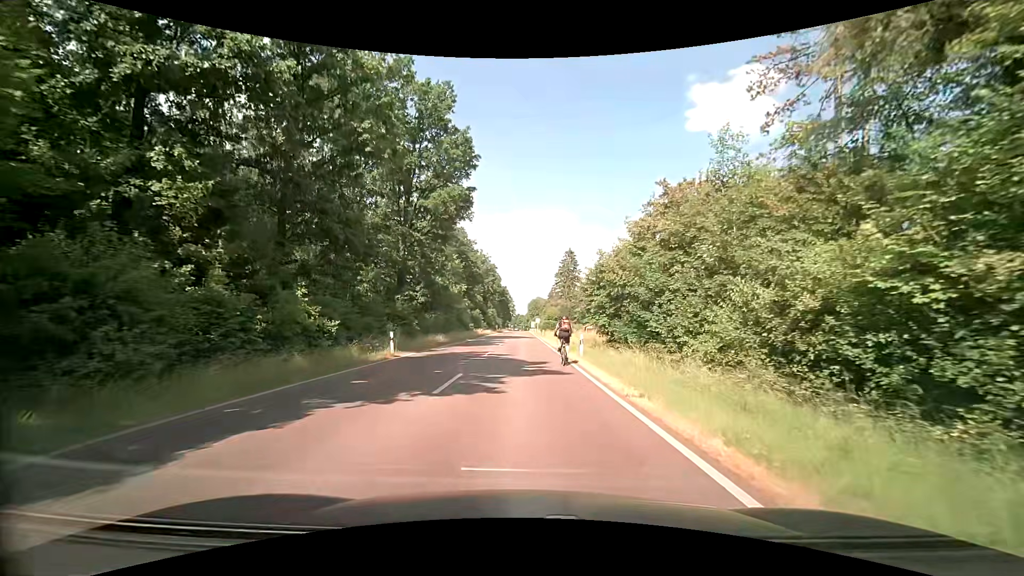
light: Day
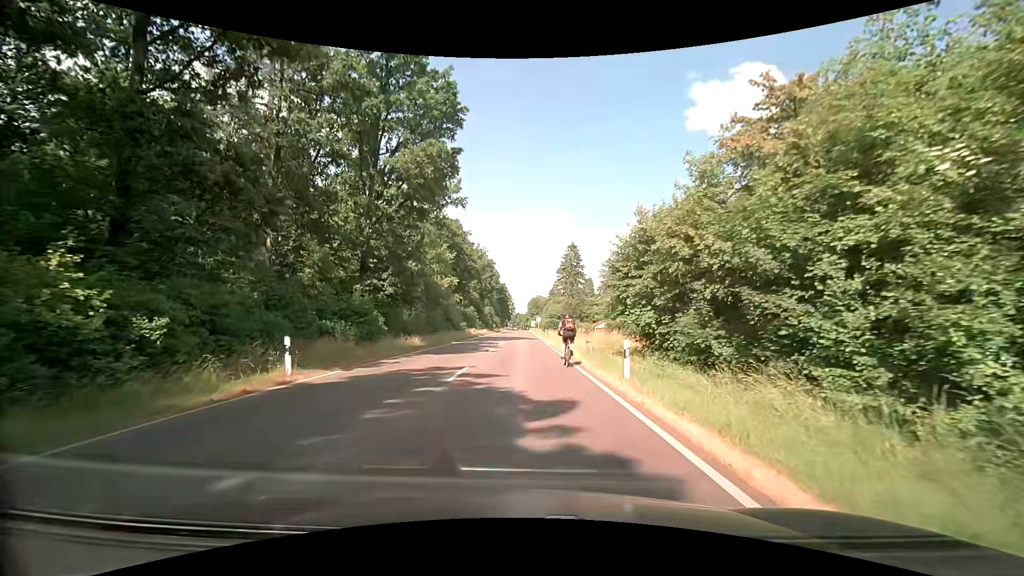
(0.0, +10.1) m; 0°
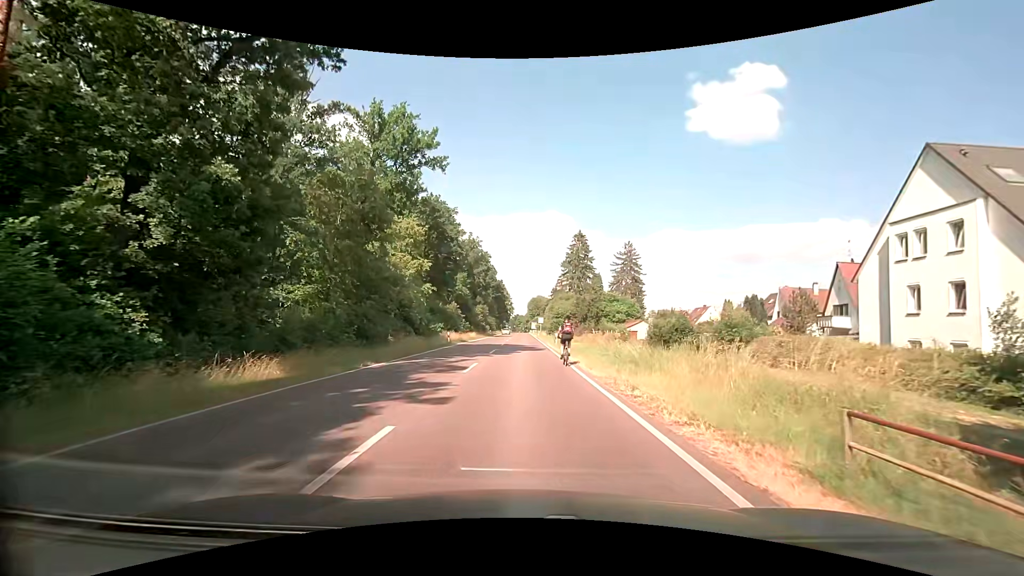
(0.0, +21.0) m; 0°
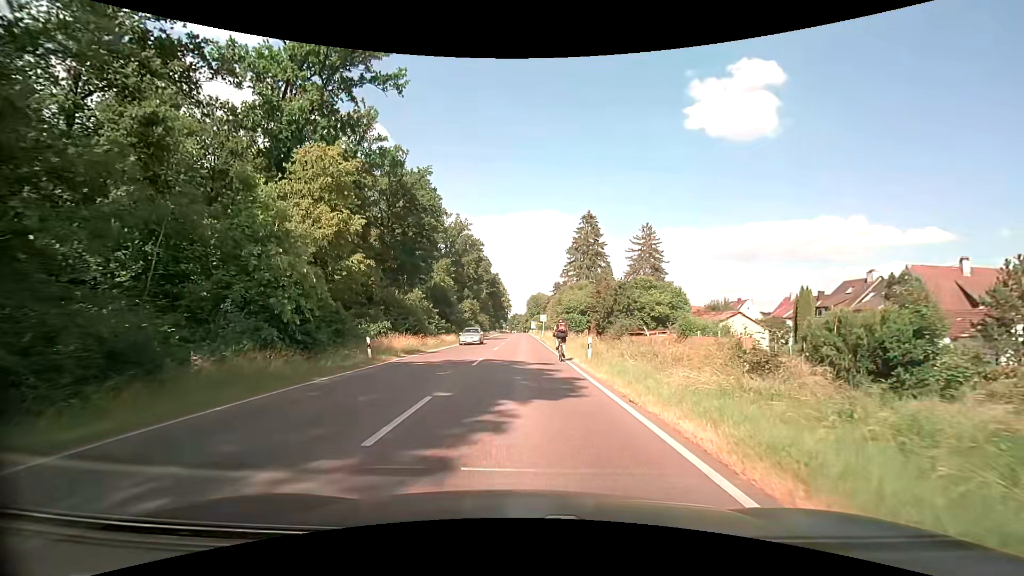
(0.0, +21.4) m; +1°
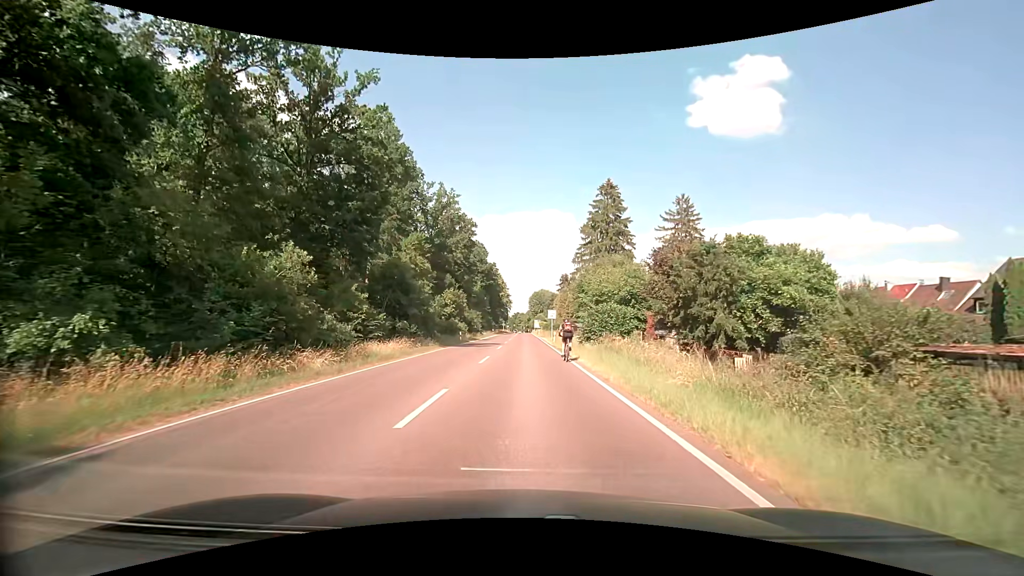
(-0.4, +23.2) m; 0°
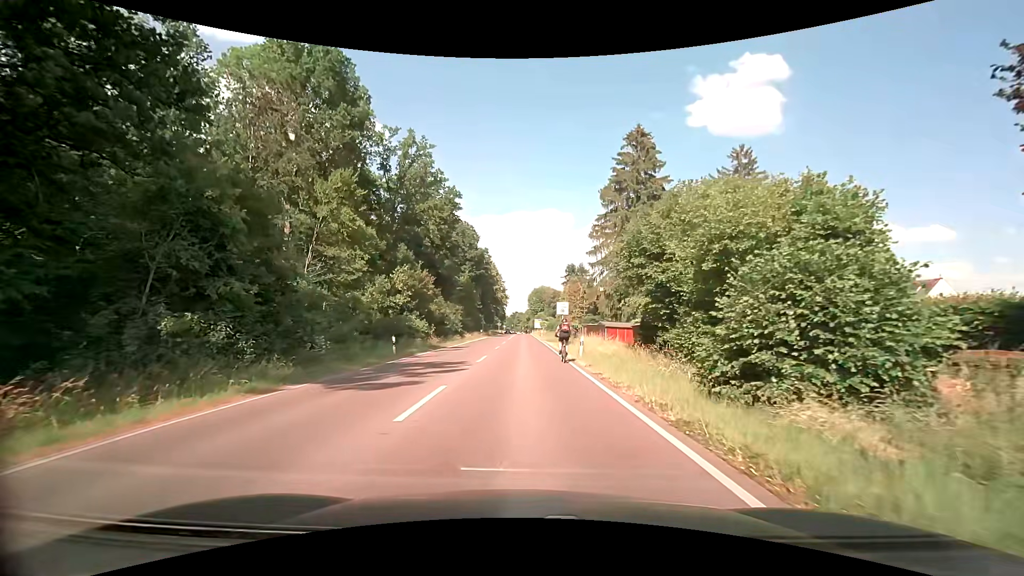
(-0.1, +23.7) m; 0°
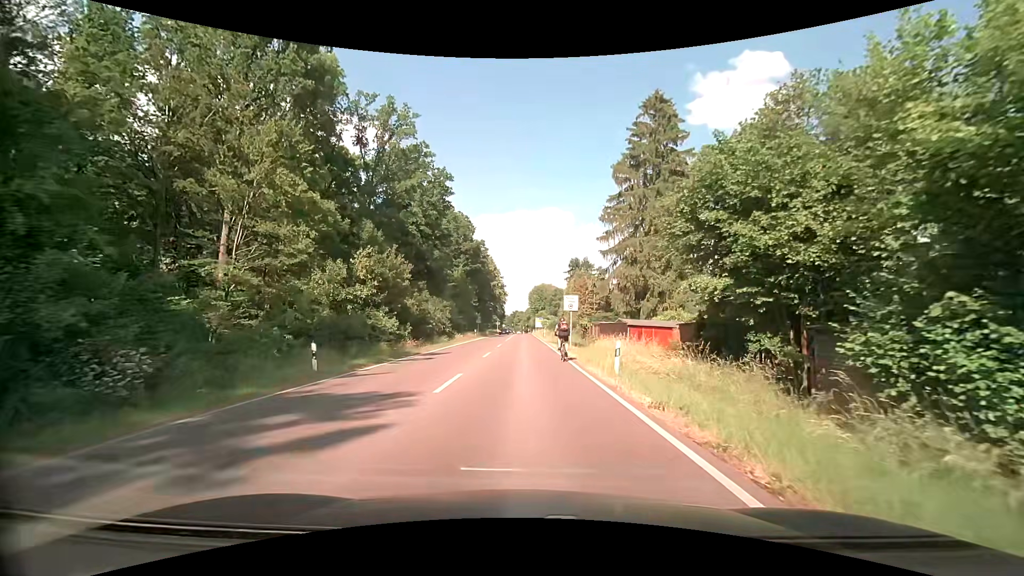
(-0.1, +9.0) m; 0°
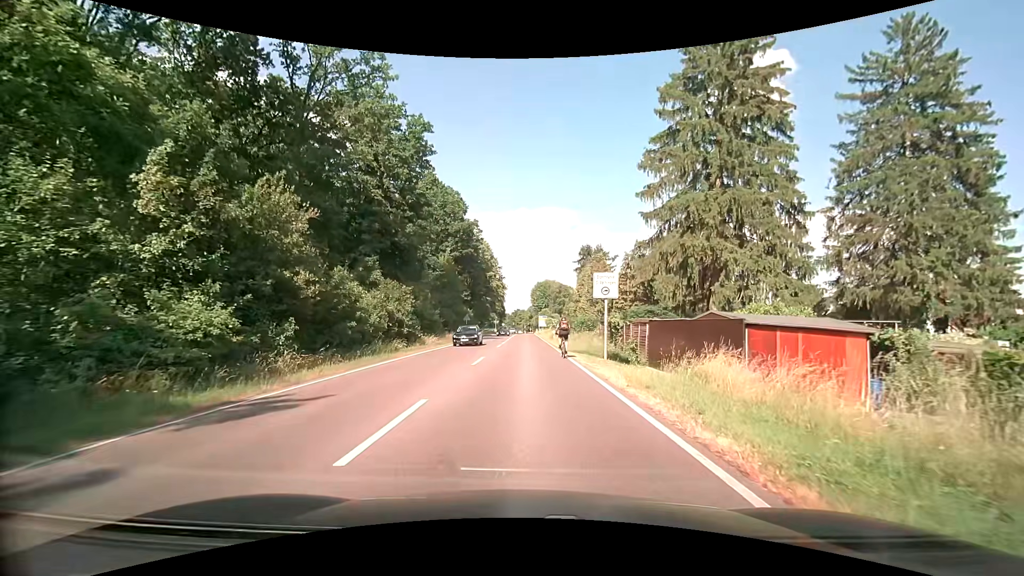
(0.0, +17.3) m; 0°
(0, +10) (0, +20) (0, +30) (0, +40) (0, +50) (0, +60) (0, +70) (0, +80) (0, +90) (0, +100) m
